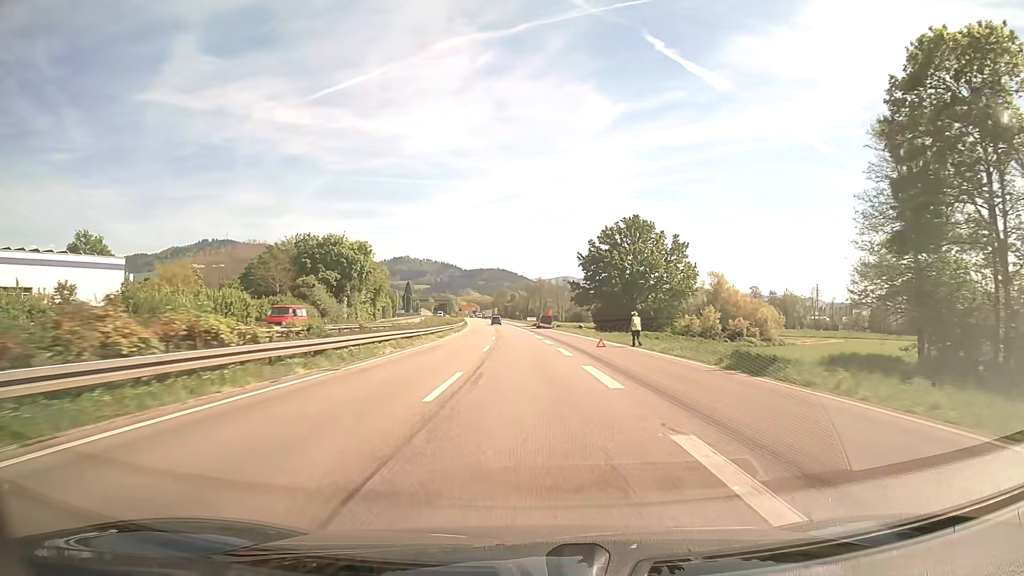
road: trunk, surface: asphalt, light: Day
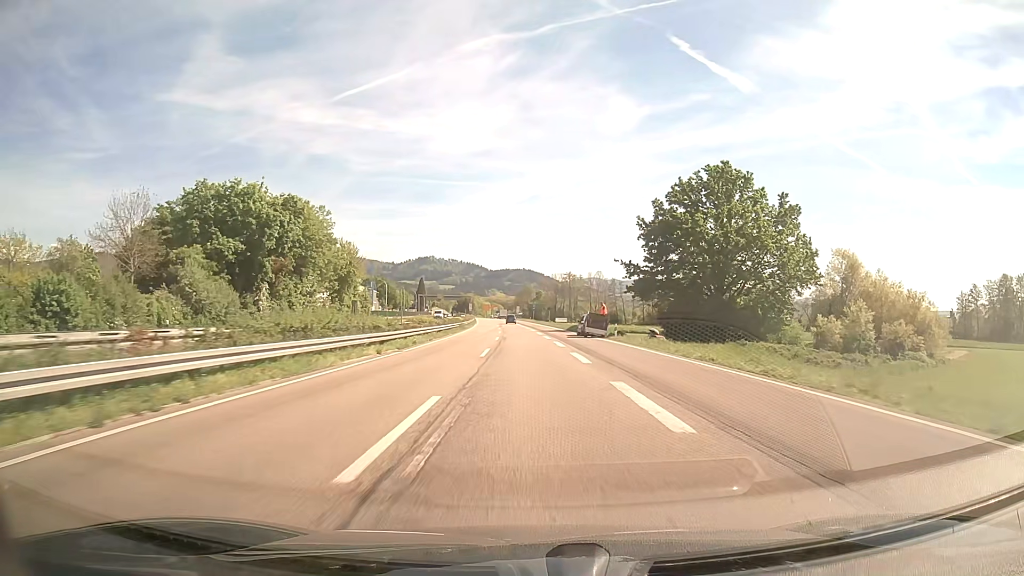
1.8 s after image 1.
(-0.8, +41.3) m; -2°
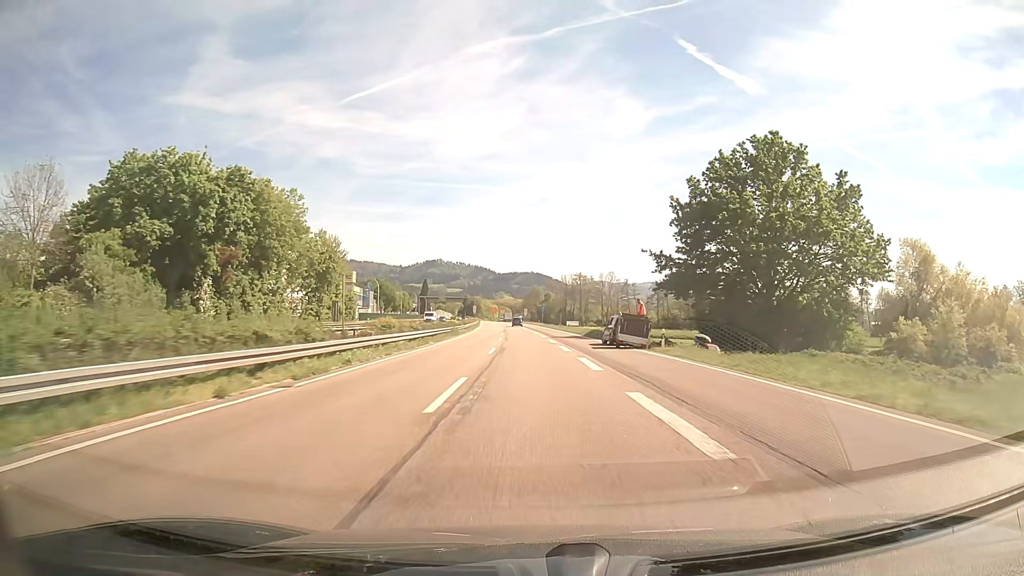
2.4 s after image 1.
(-0.1, +13.9) m; -1°
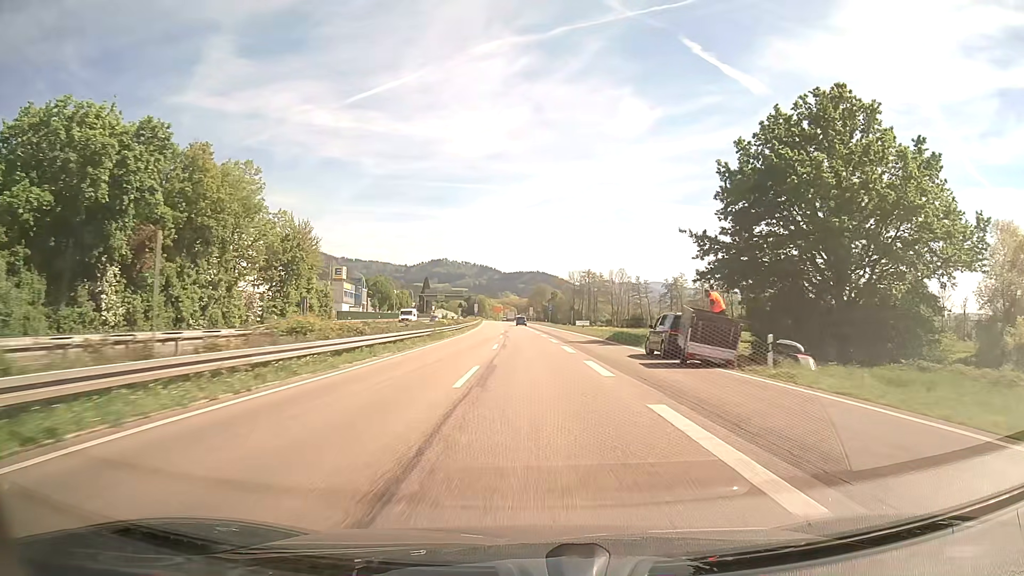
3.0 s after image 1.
(-0.1, +14.0) m; -1°
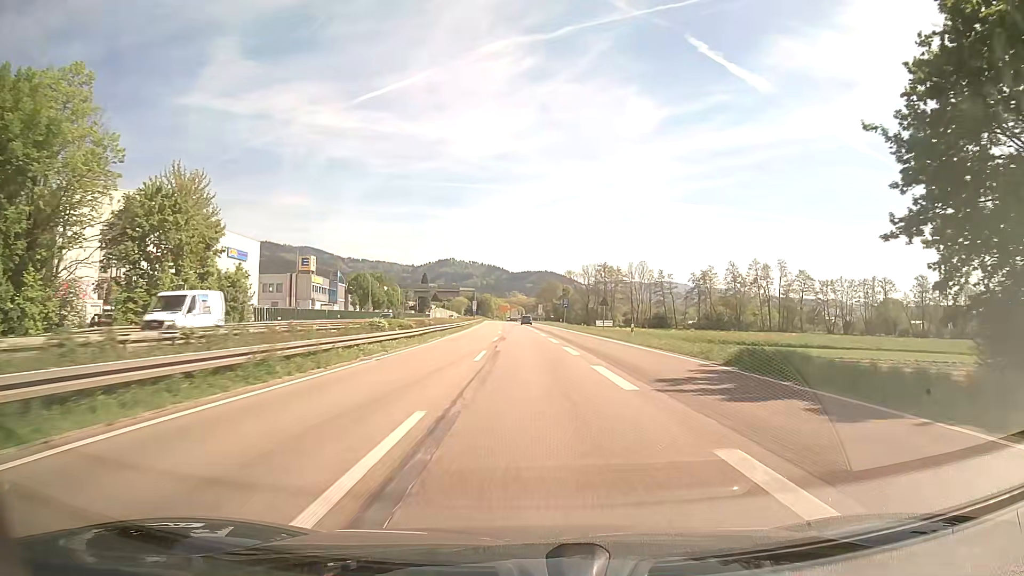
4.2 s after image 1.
(-0.2, +28.2) m; -1°
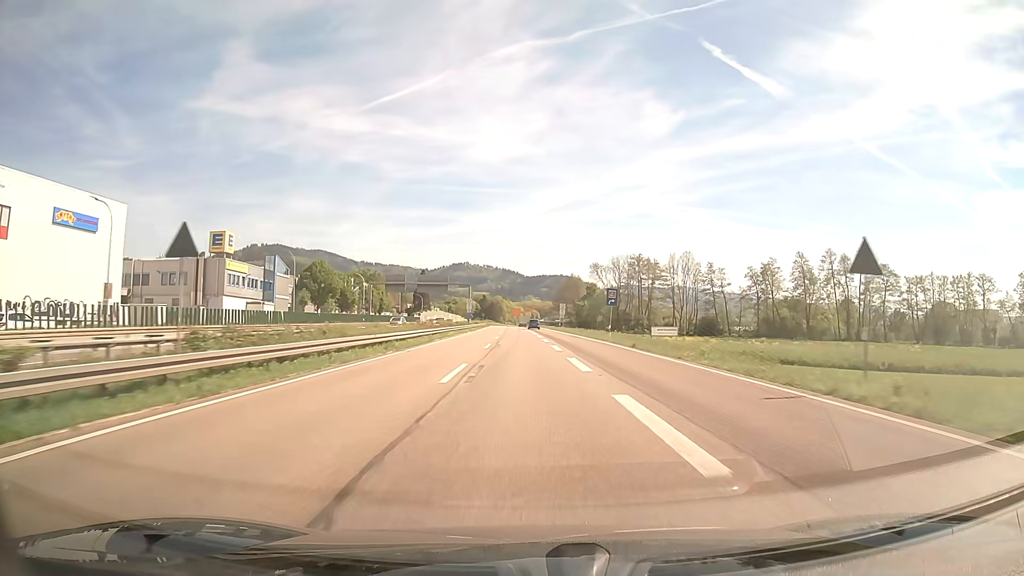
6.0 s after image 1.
(-0.5, +42.6) m; -1°
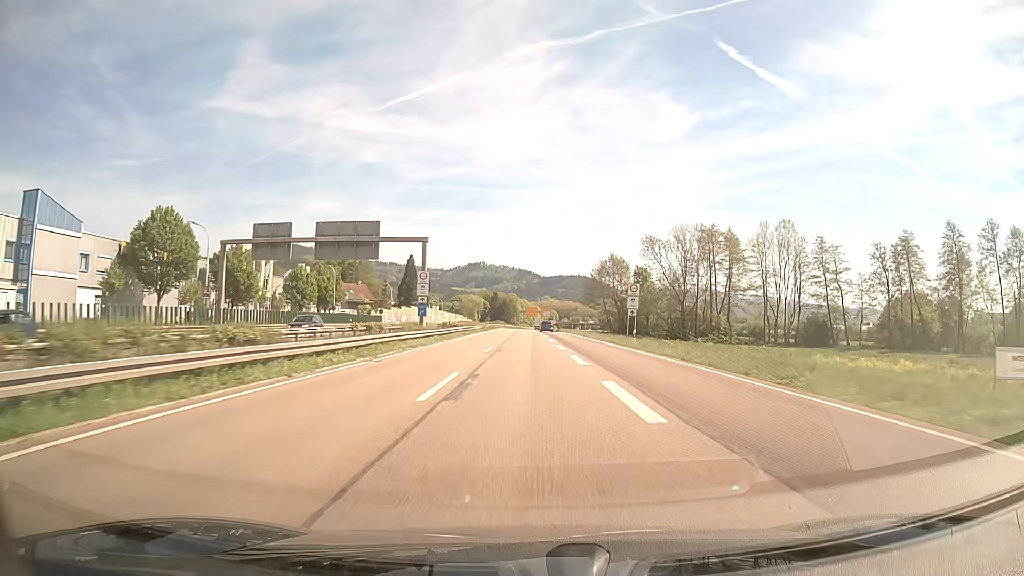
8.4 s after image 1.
(-1.0, +57.3) m; -1°
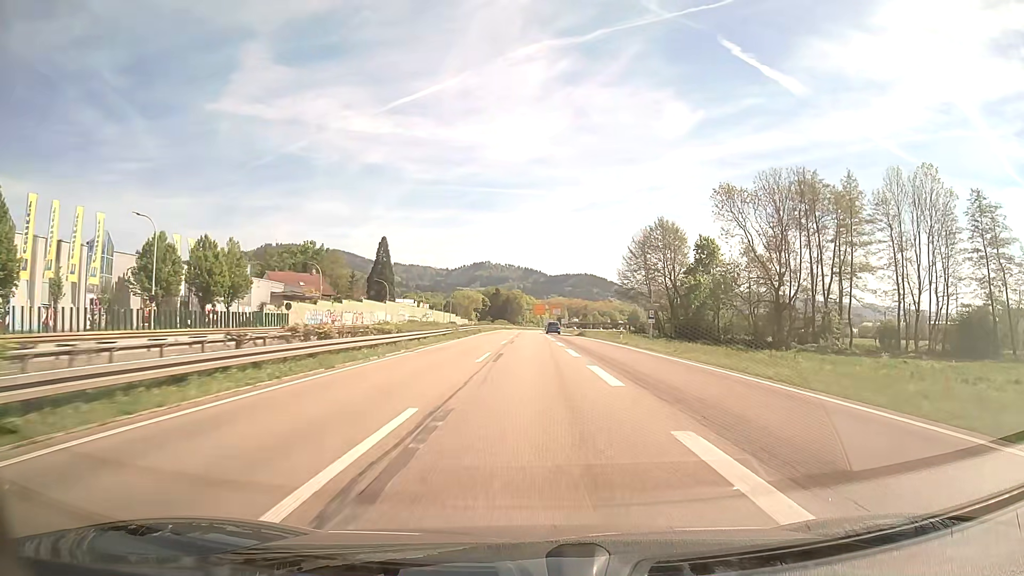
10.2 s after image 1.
(-0.2, +43.3) m; -1°
(0, +10) (0, +20) (0, +30) (0, +40) (0, +50) (0, +60) (0, +70) (0, +80) (0, +90) (0, +100) m
